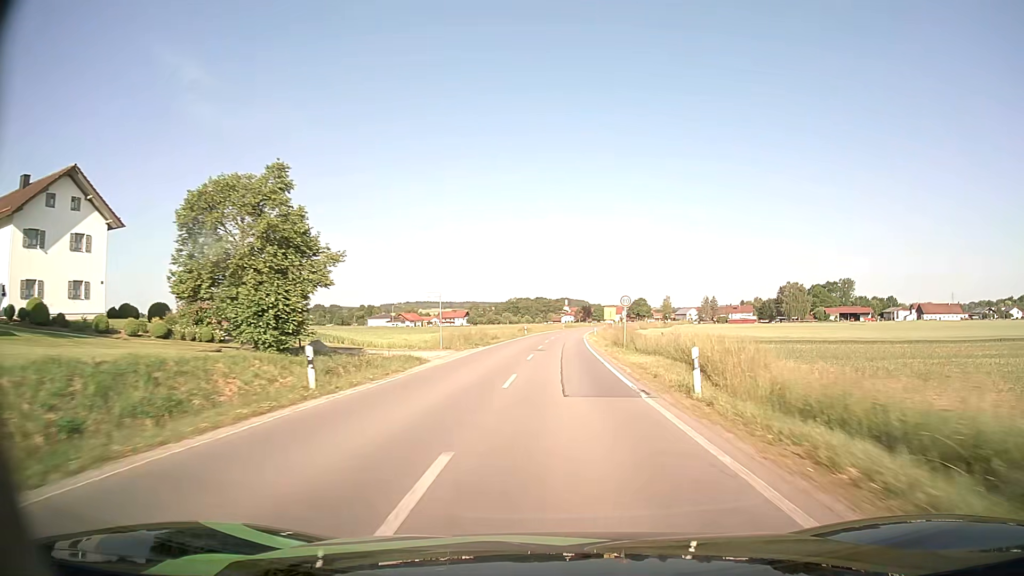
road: secondary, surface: asphalt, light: Day
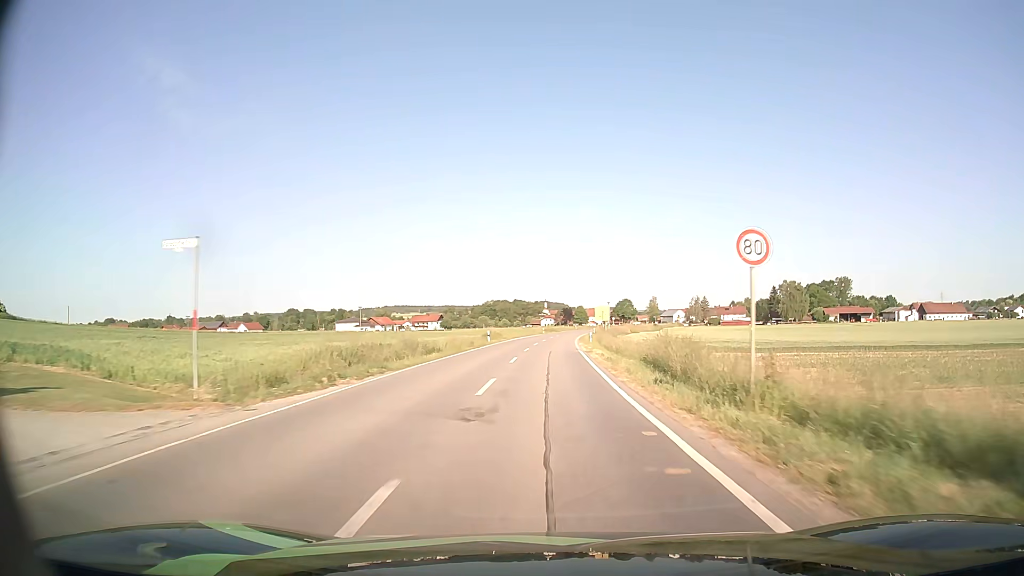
(+0.3, +24.2) m; +2°
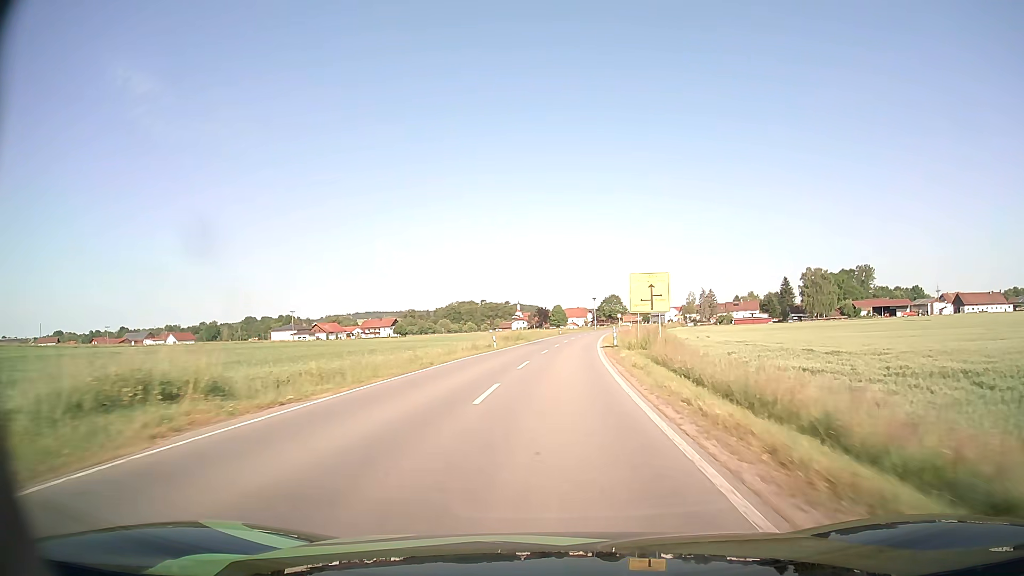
(+1.0, +59.9) m; +2°
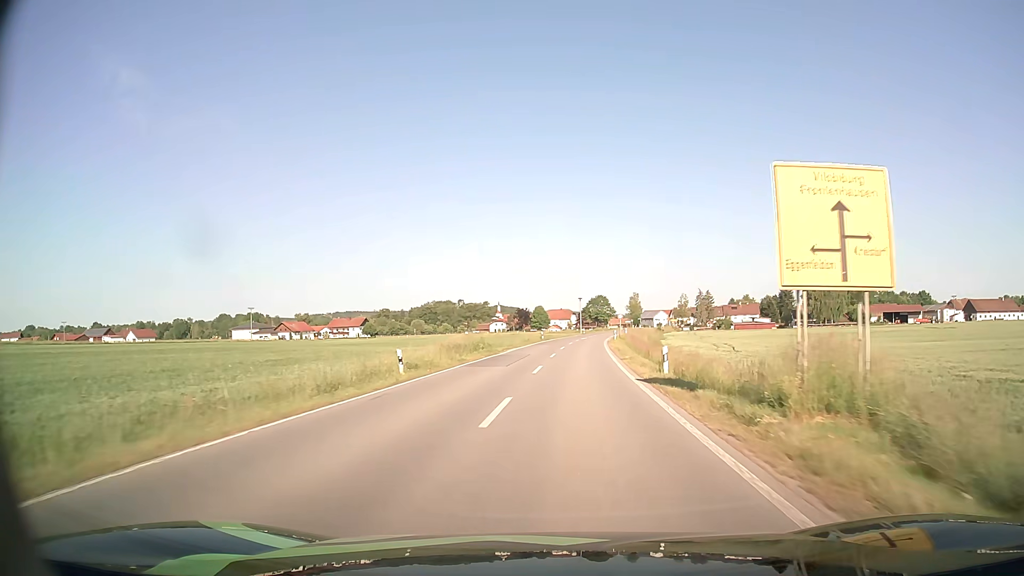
(+0.3, +24.0) m; +1°
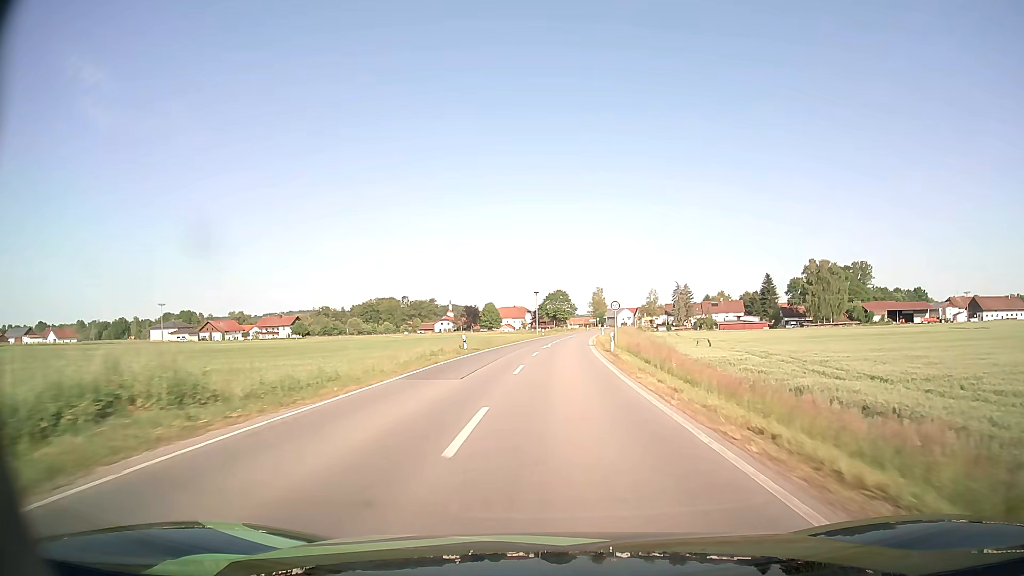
(+1.3, +35.3) m; +4°
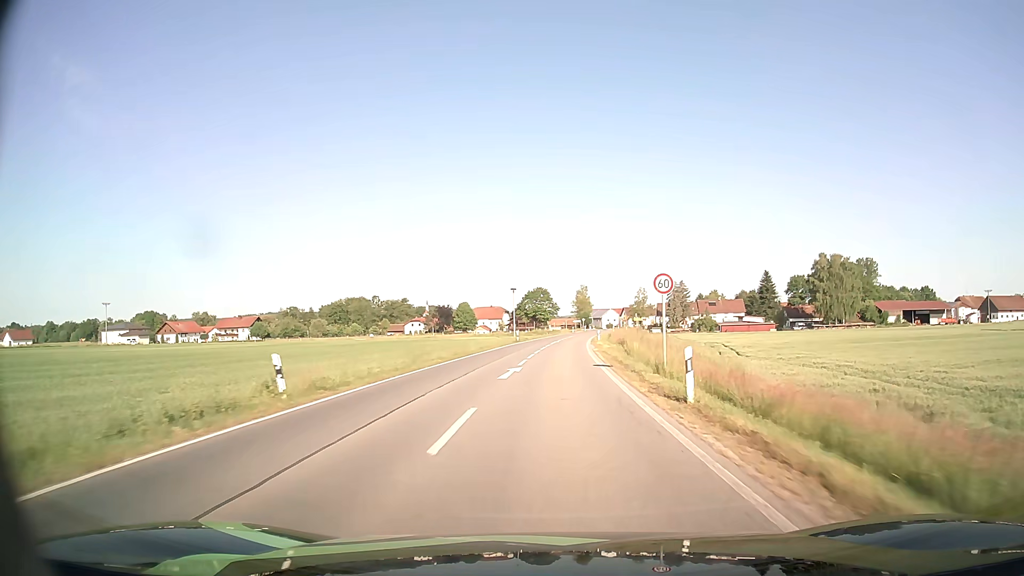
(+0.3, +22.3) m; +2°
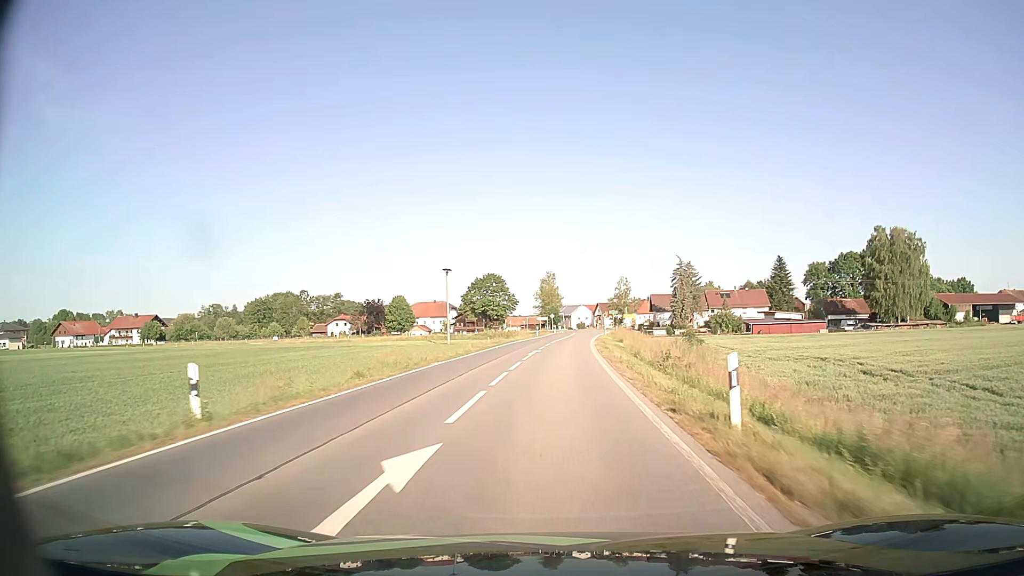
(+1.6, +53.5) m; +3°
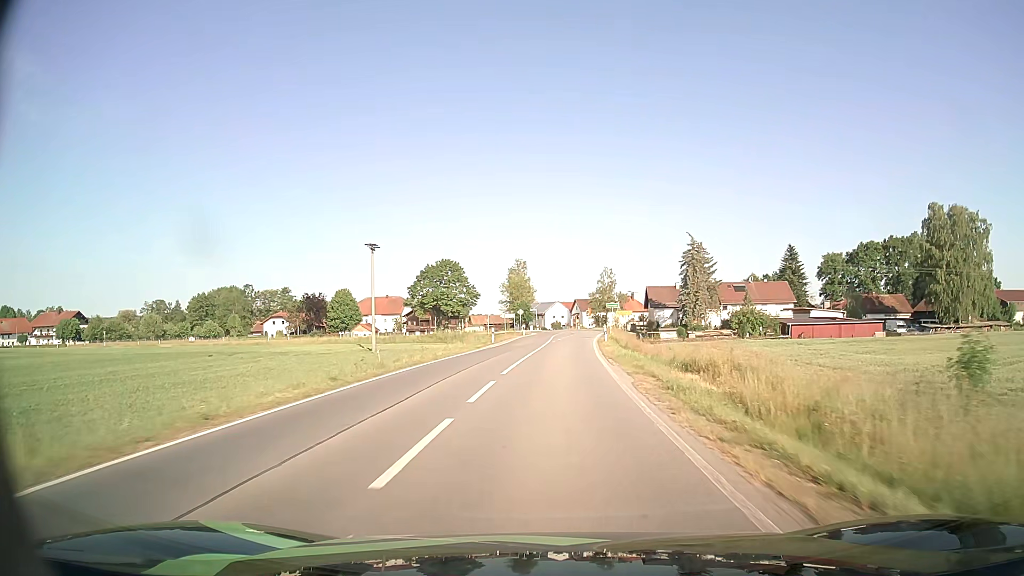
(+0.6, +31.1) m; +2°
(0, +10) (0, +20) (0, +30) (+1, +40) (+1, +50) (+1, +60) (+1, +70) (+2, +80) (+3, +90) (+4, +100) m
